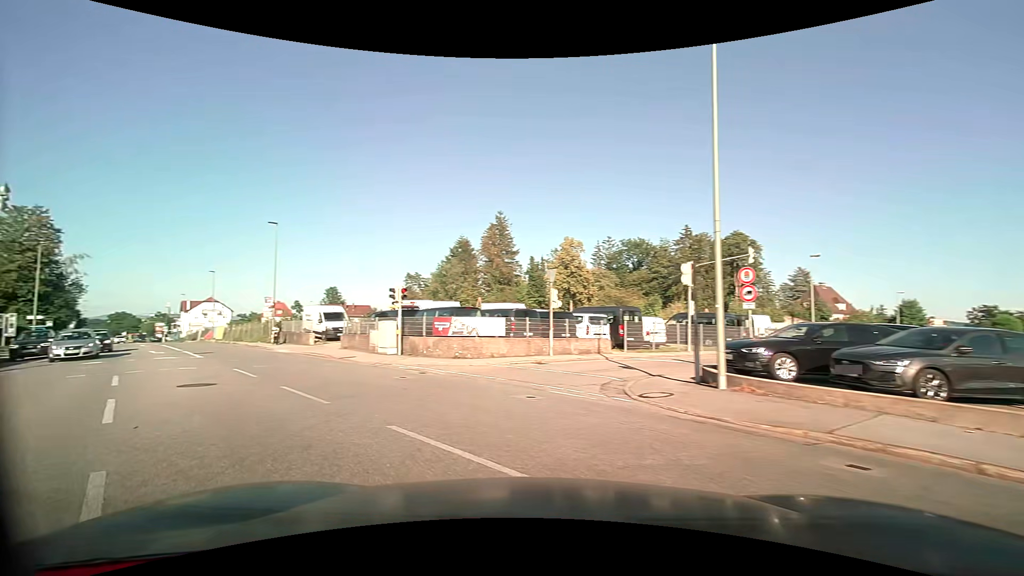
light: Day
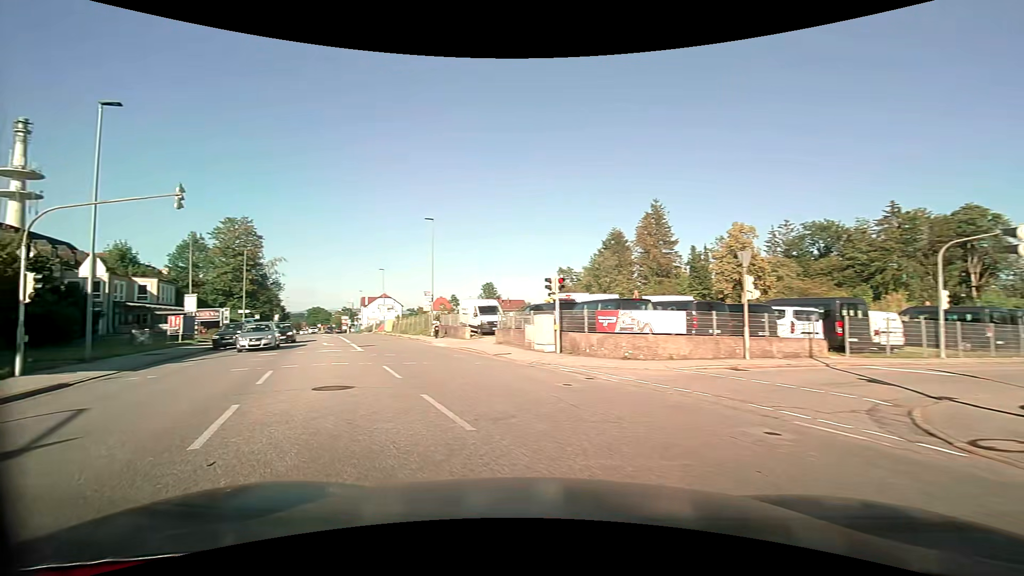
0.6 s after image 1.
(-0.5, +3.2) m; -18°
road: tertiary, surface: asphalt
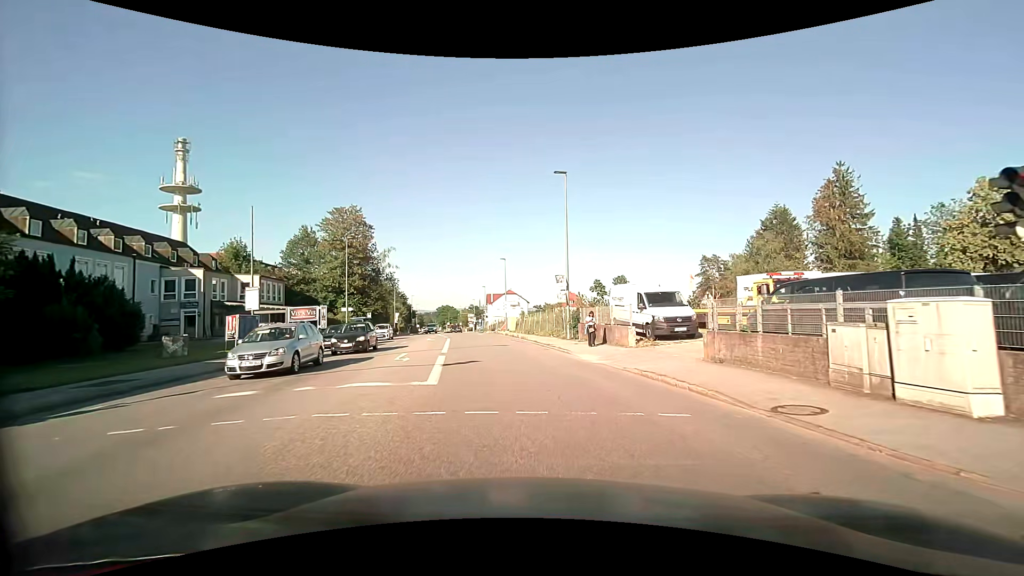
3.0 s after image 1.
(-3.1, +13.3) m; -16°
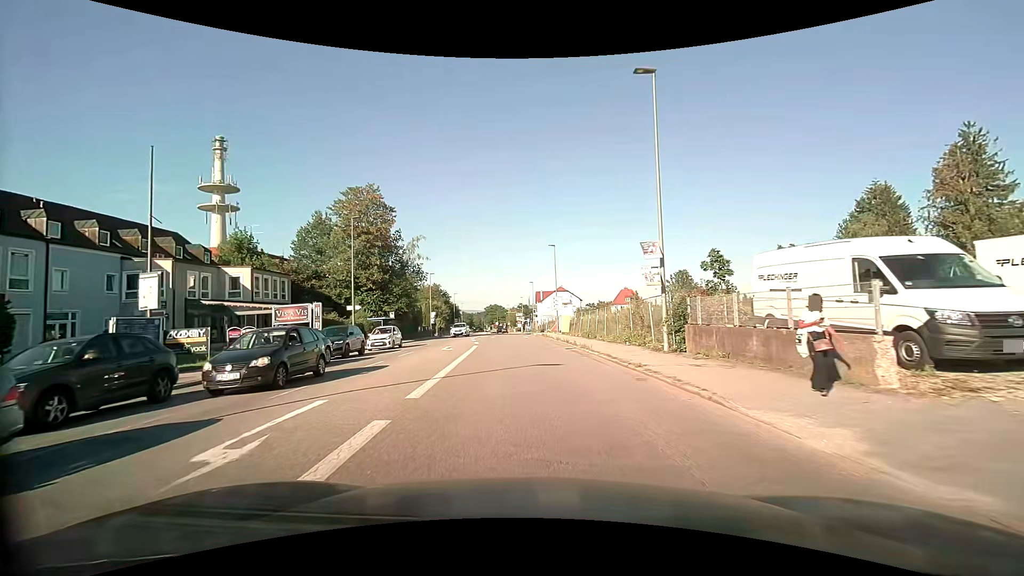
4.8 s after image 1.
(-0.4, +12.3) m; -5°
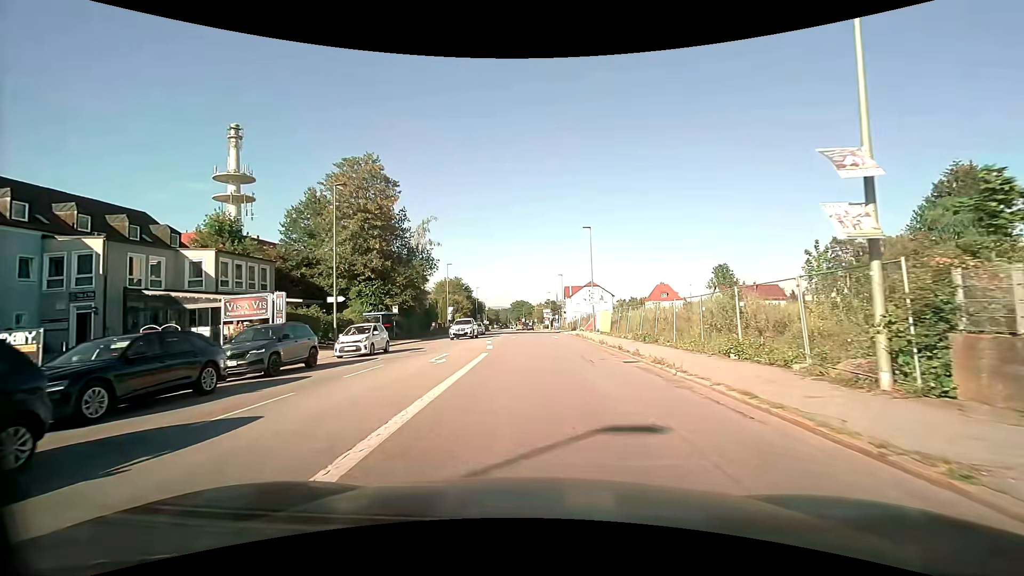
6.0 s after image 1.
(-0.4, +9.4) m; -3°
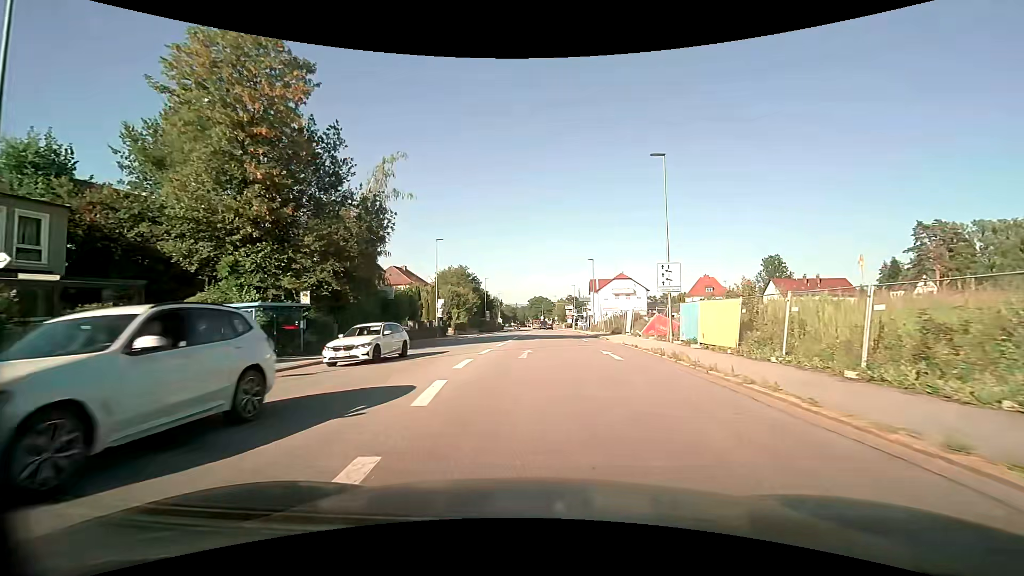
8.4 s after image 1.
(-0.5, +21.2) m; -2°
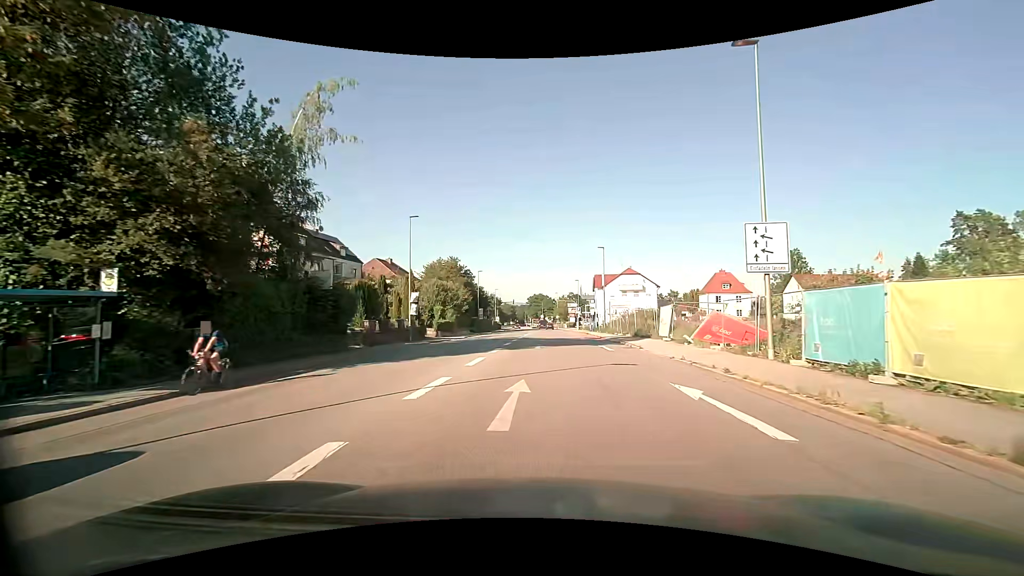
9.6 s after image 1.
(0.0, +11.3) m; 0°
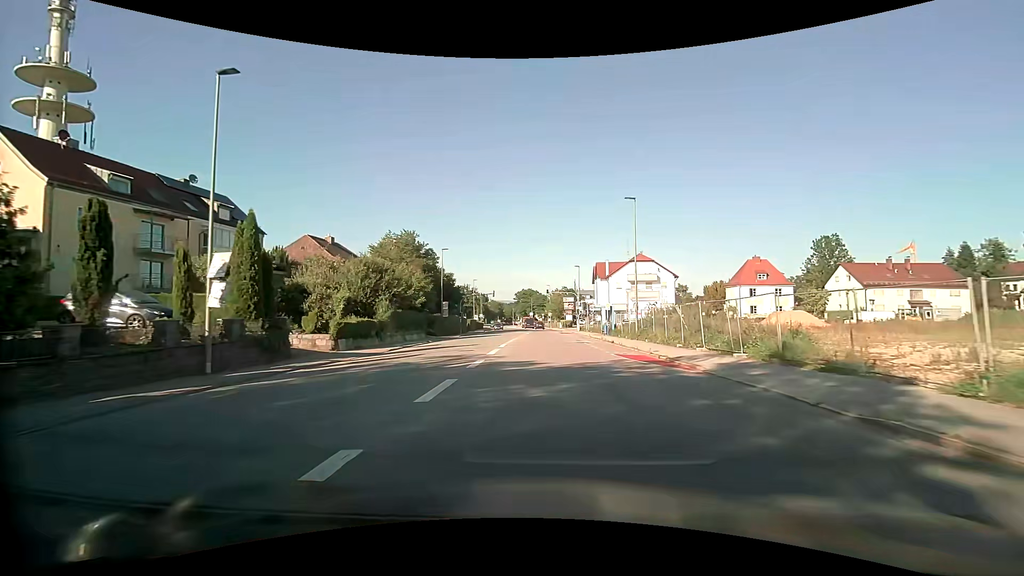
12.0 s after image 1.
(+0.1, +24.3) m; +1°
(0, +10) (0, +20) (+1, +30) (+1, +40) (+1, +50) (+1, +60) (+2, +70) (+1, +80) (+1, +90) (+1, +100) m
